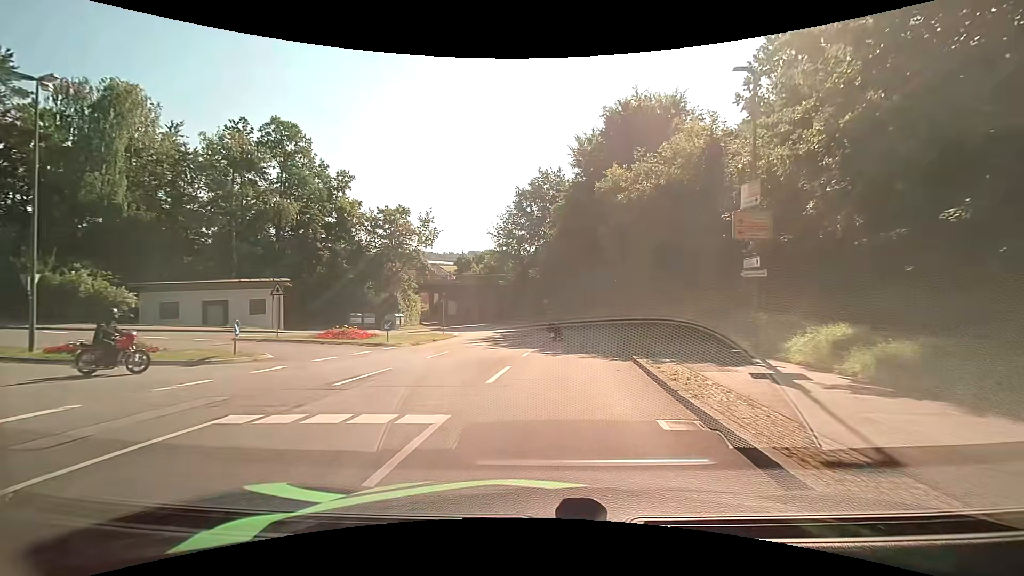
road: unclassified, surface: asphalt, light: Day
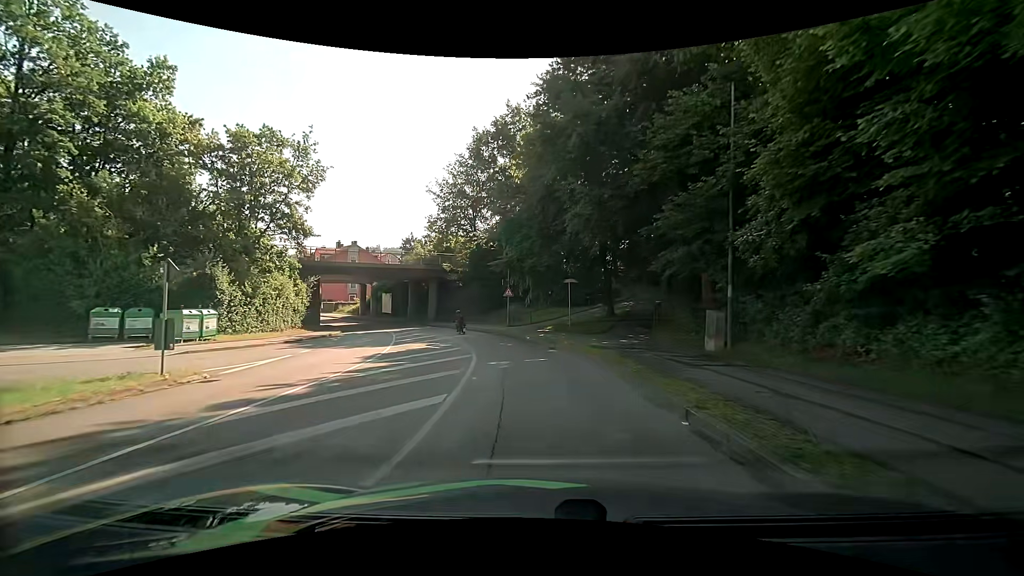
(+1.5, +24.7) m; +3°
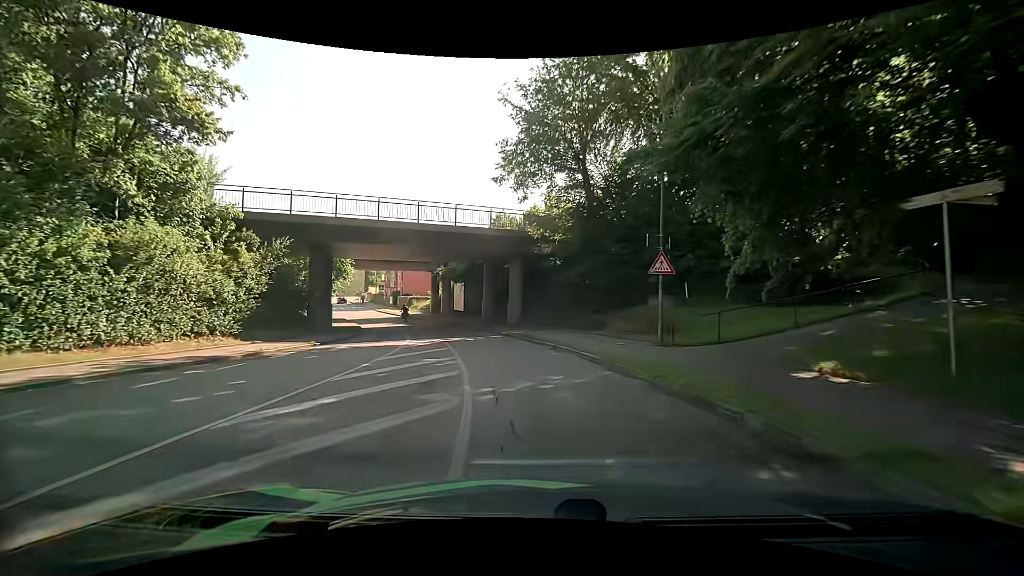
(-2.2, +22.2) m; -12°
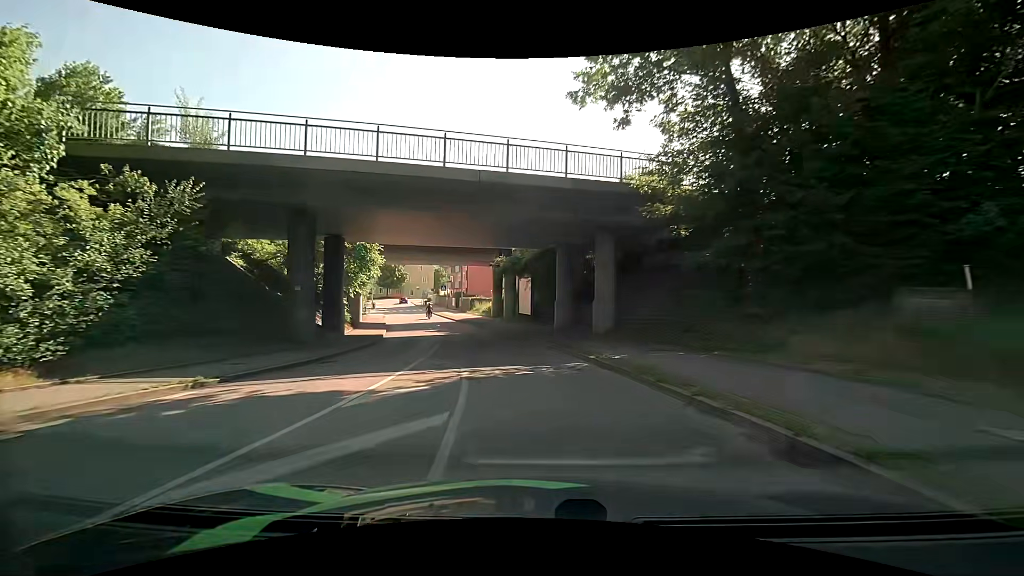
(-0.8, +11.7) m; -8°
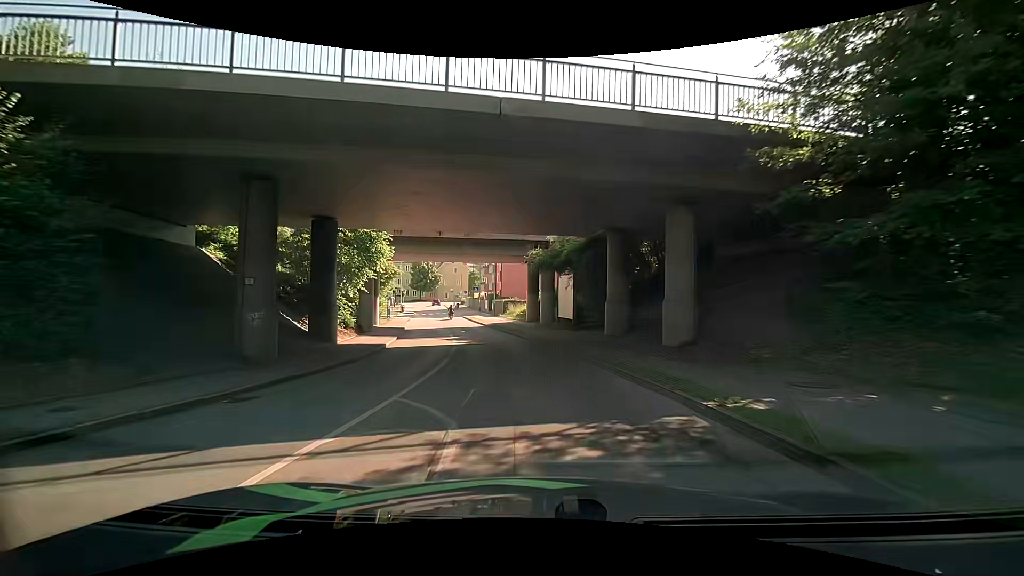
(-0.3, +6.0) m; -5°
